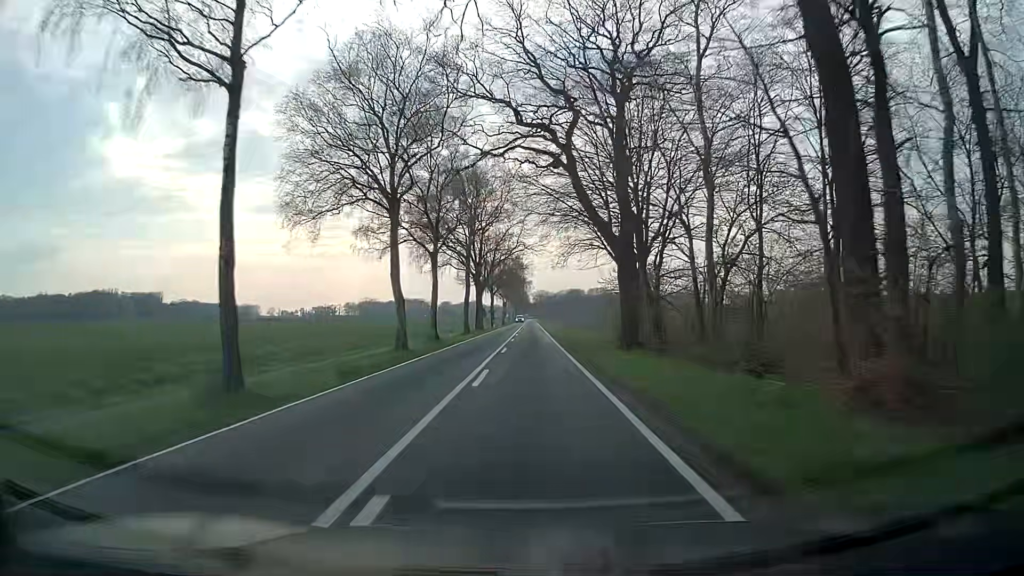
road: tertiary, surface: asphalt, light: Day
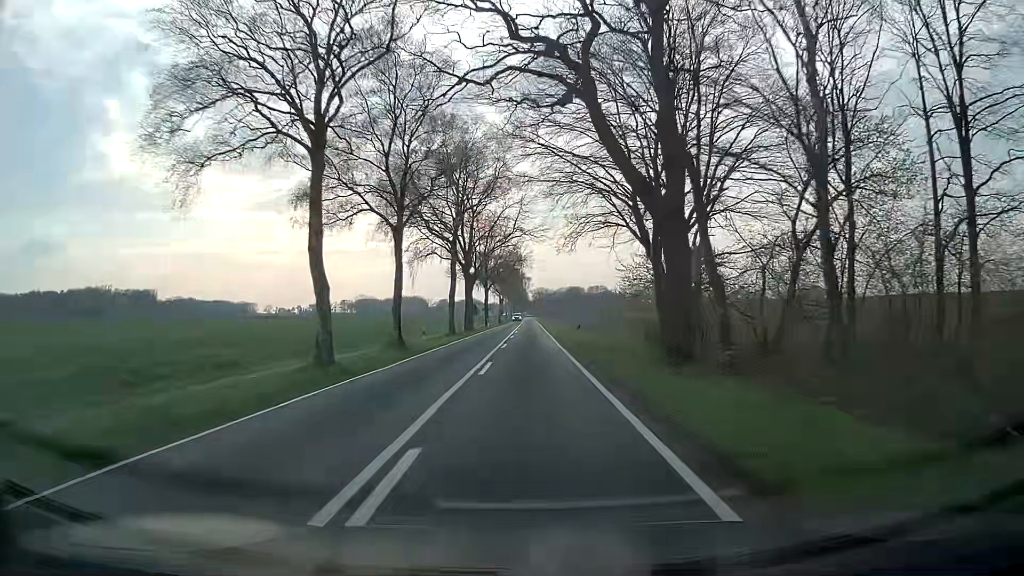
(0.0, +10.7) m; 0°
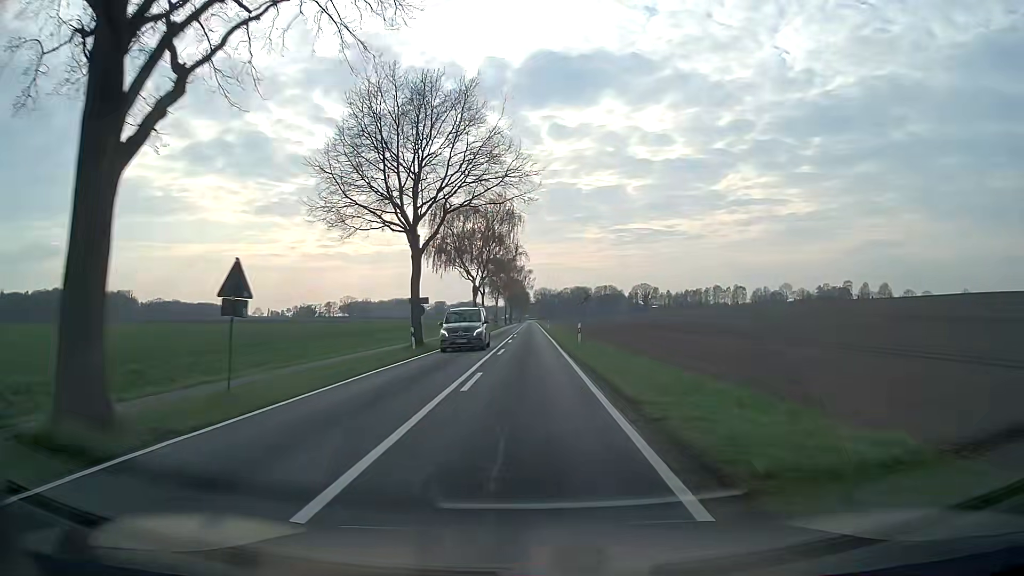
(+0.1, +53.6) m; 0°
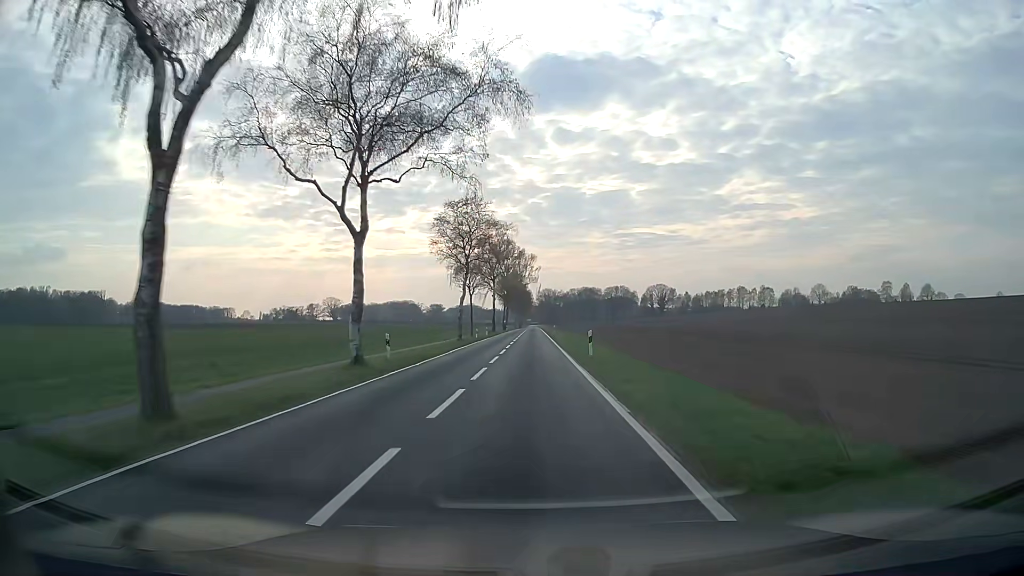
(-0.2, +55.3) m; 0°
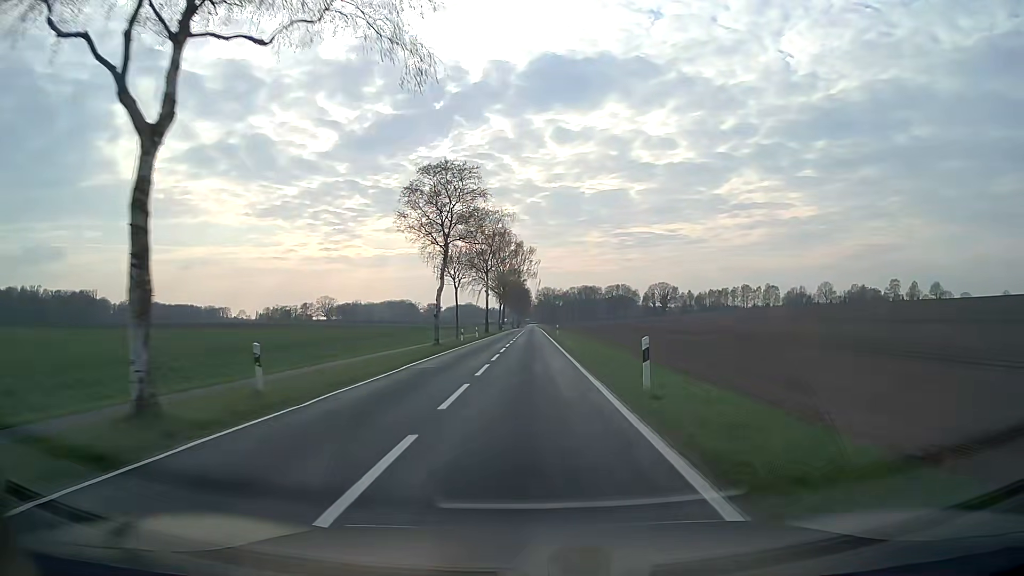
(0.0, +12.4) m; 0°
(0, +10) (0, +20) (0, +30) (0, +40) (0, +50) (0, +60) (0, +70) (0, +80) (0, +90) (0, +100) m
